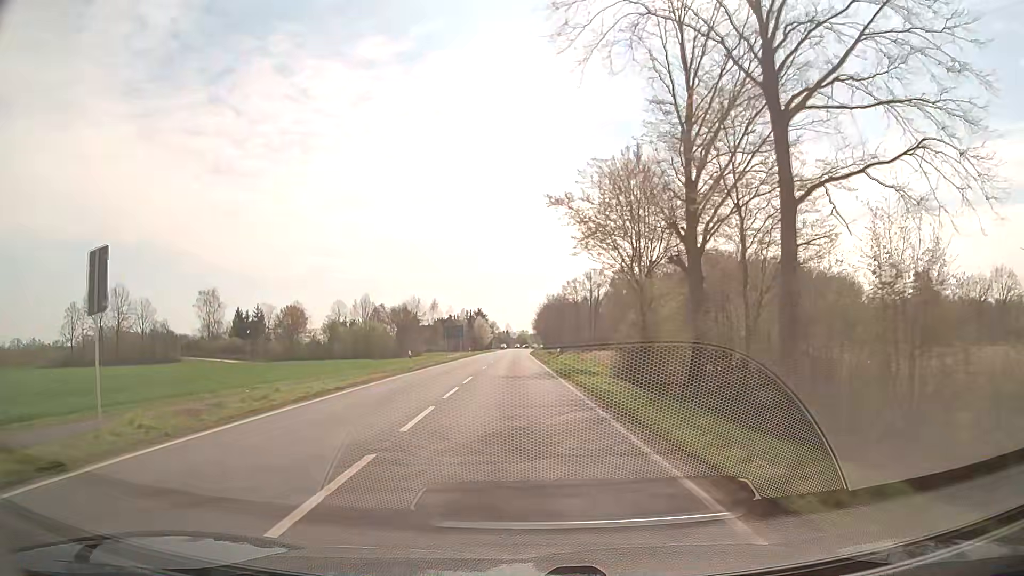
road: secondary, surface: asphalt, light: Day
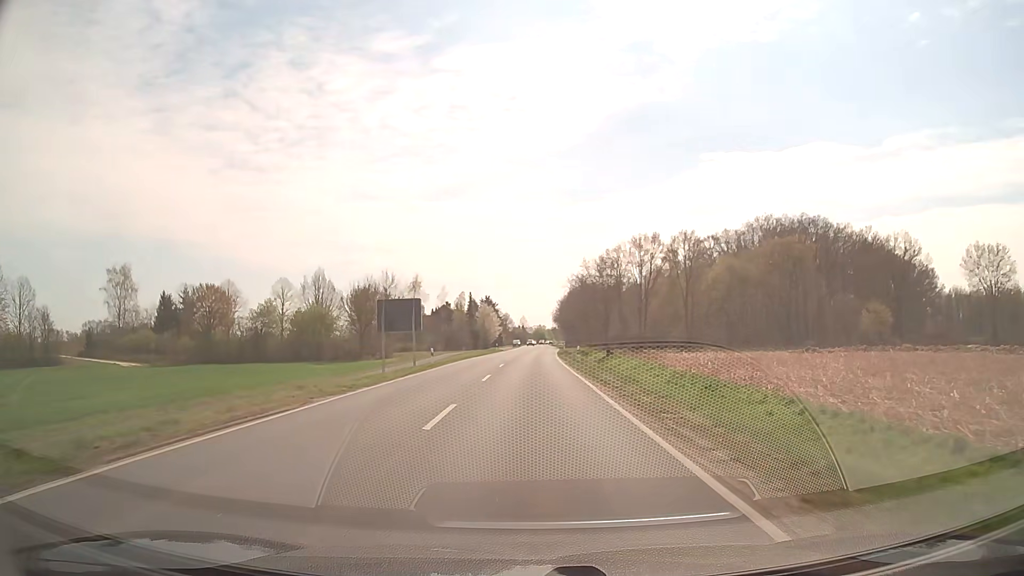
(-1.3, +49.0) m; -2°
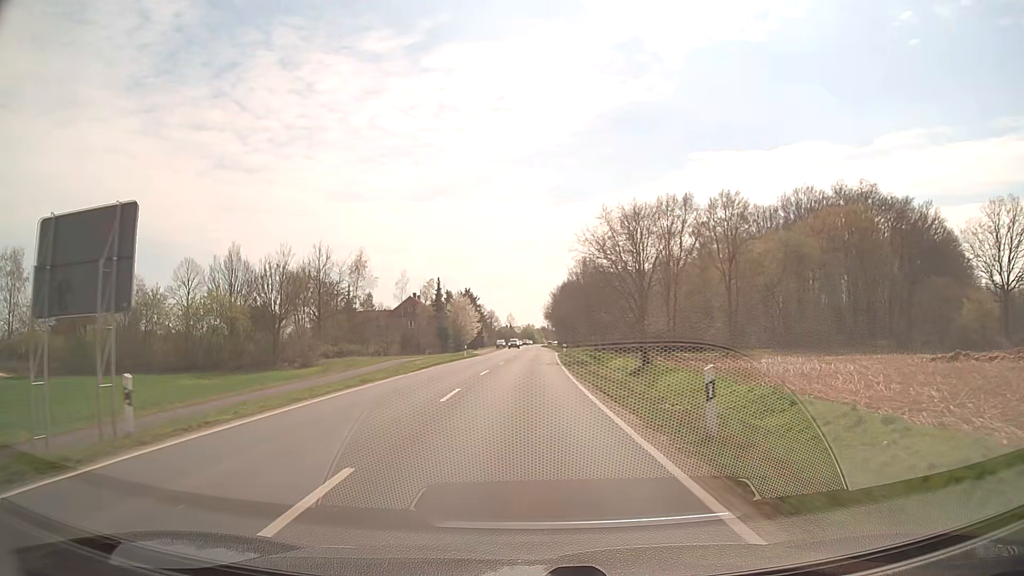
(+0.2, +30.8) m; +1°
